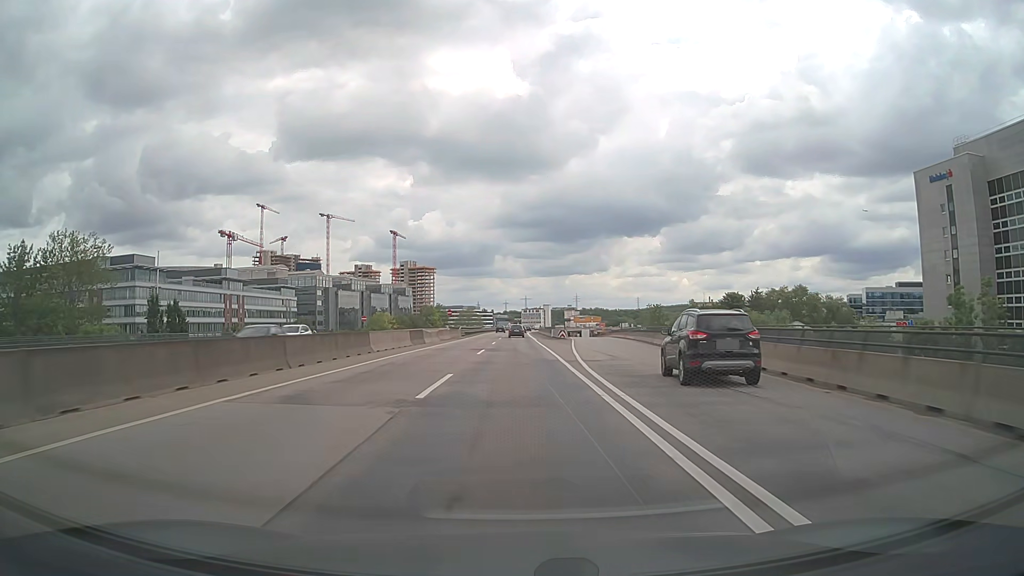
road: motorway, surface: asphalt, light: Day
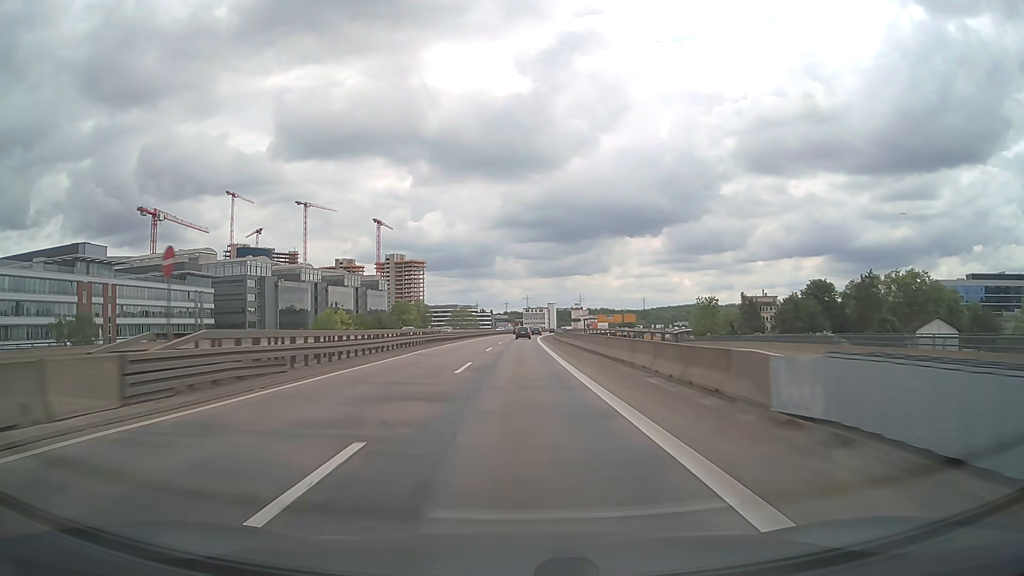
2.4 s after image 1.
(-0.1, +64.6) m; 0°
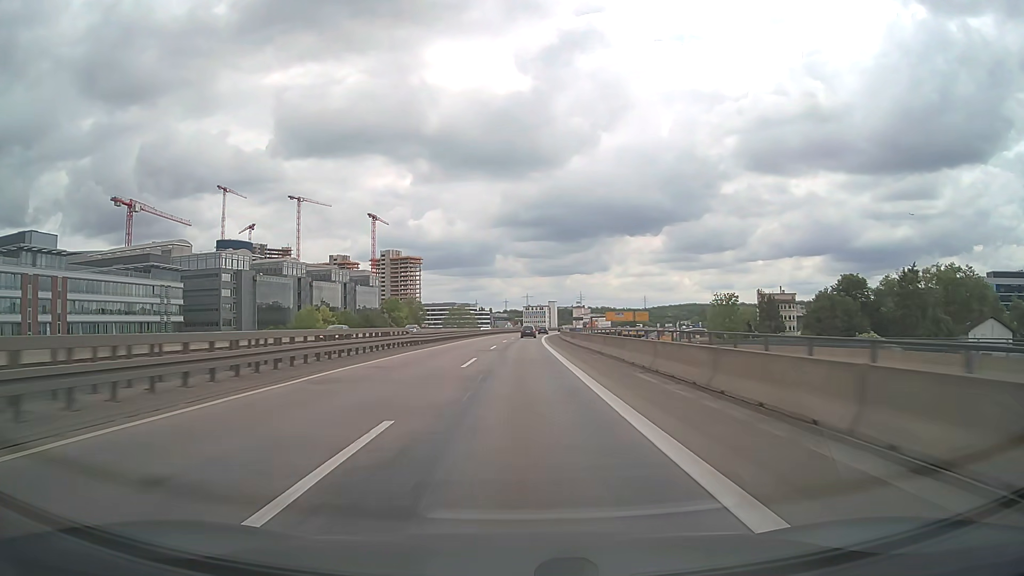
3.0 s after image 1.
(-0.1, +16.2) m; 0°
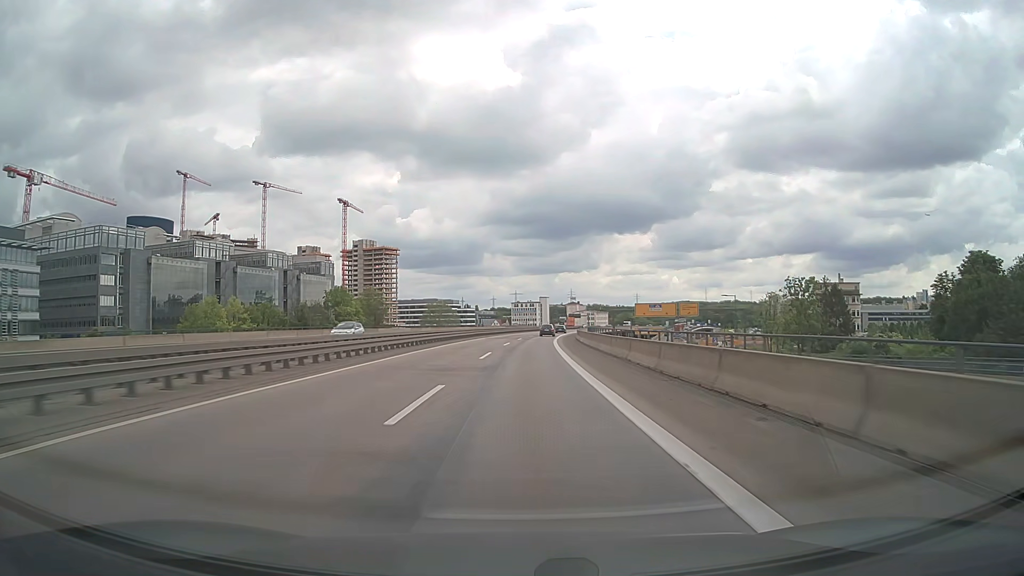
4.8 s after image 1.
(+0.3, +48.4) m; +1°
